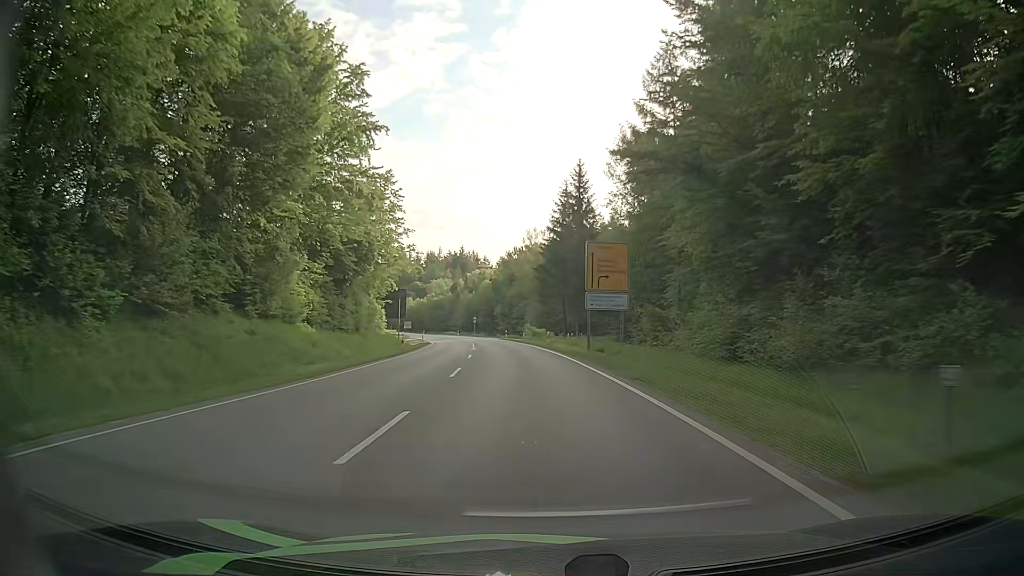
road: secondary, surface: asphalt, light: Day
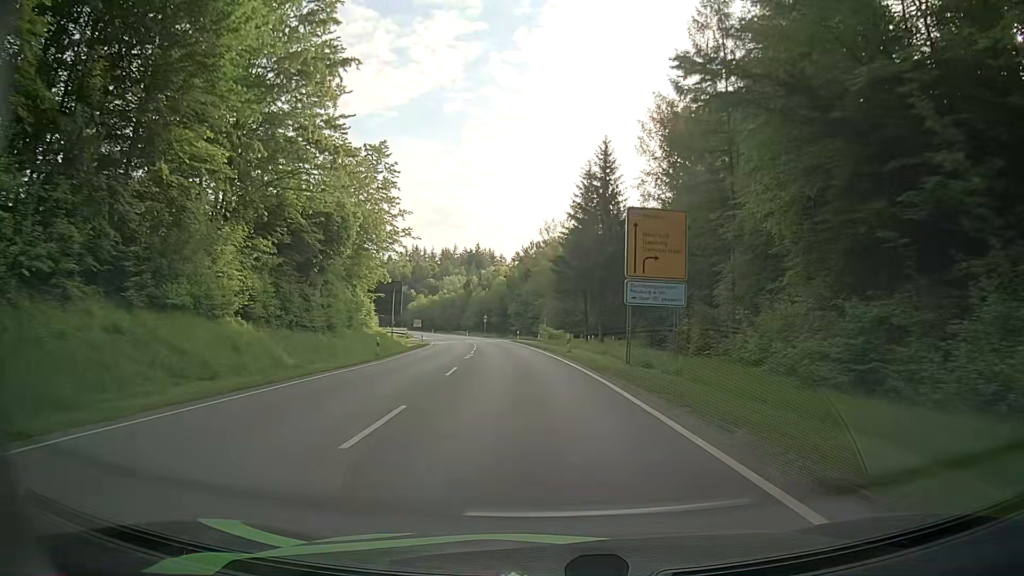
(-0.2, +11.0) m; -2°
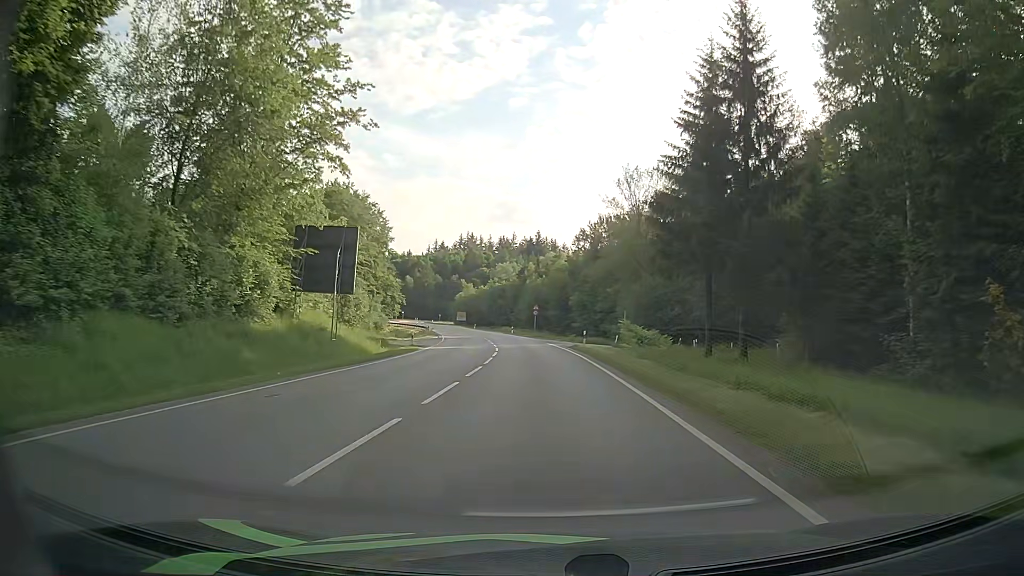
(-1.4, +32.9) m; -5°
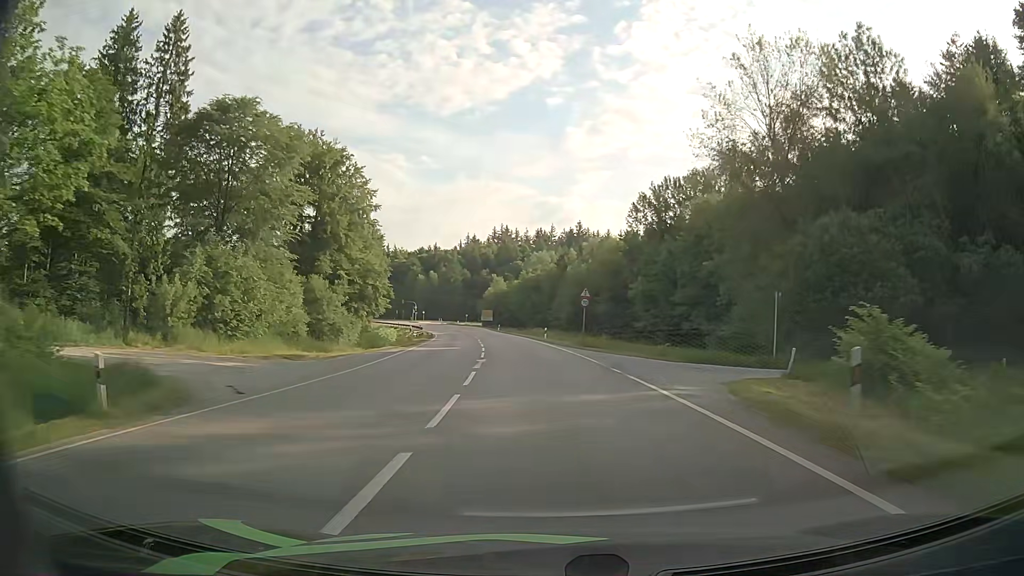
(-1.0, +33.0) m; -4°
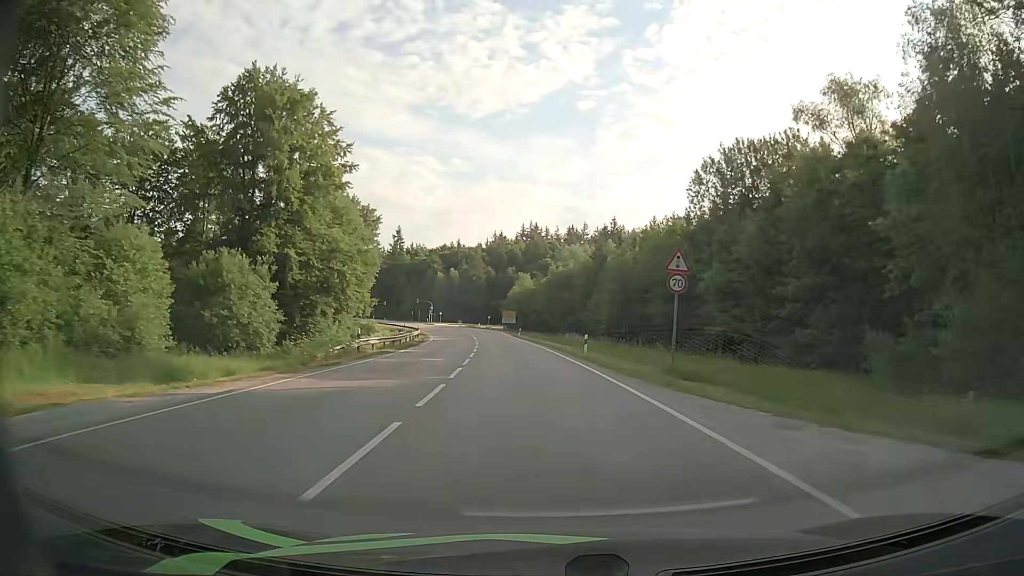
(-0.4, +22.1) m; -2°
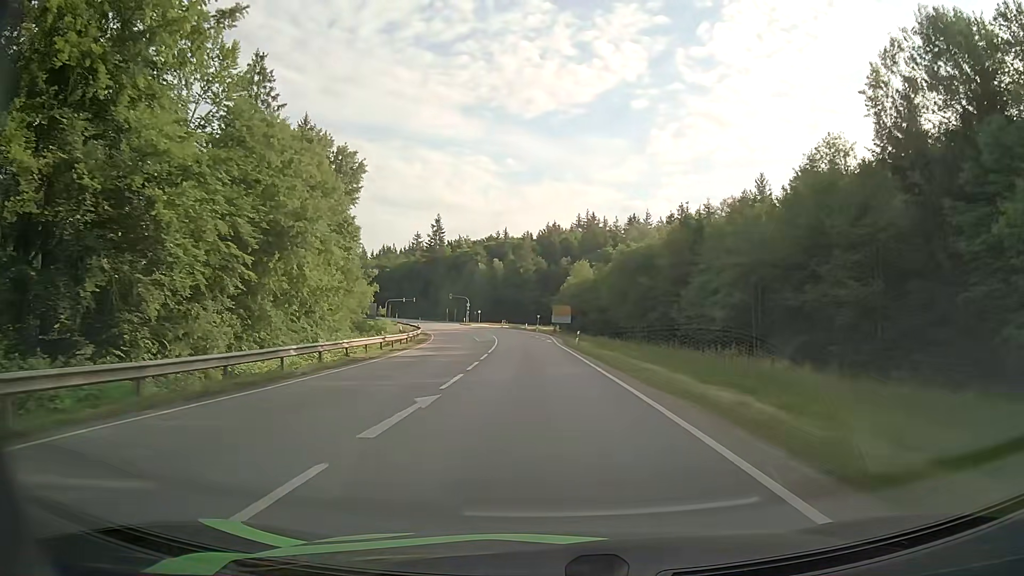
(-1.3, +32.8) m; -5°
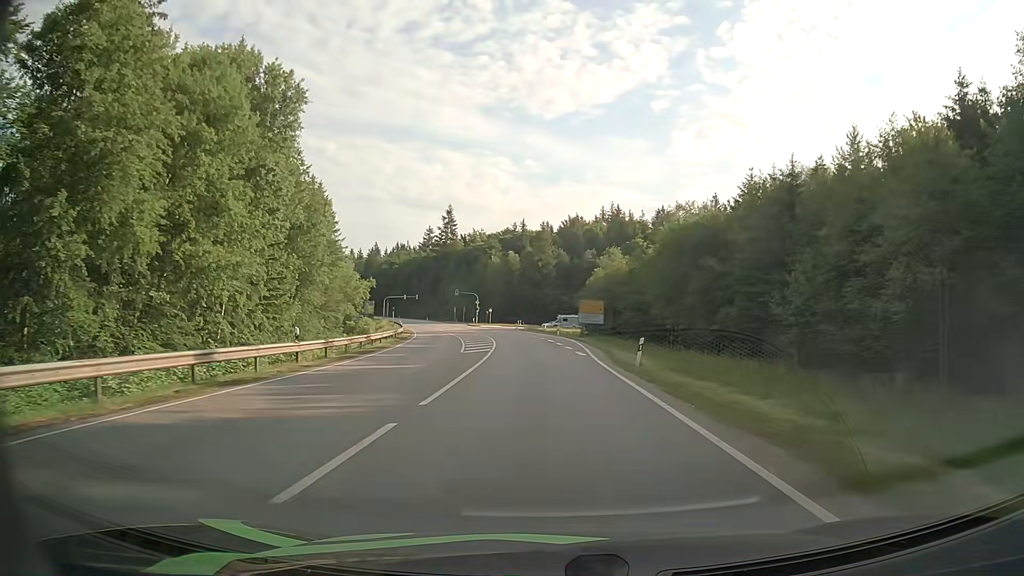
(-0.3, +21.6) m; -2°
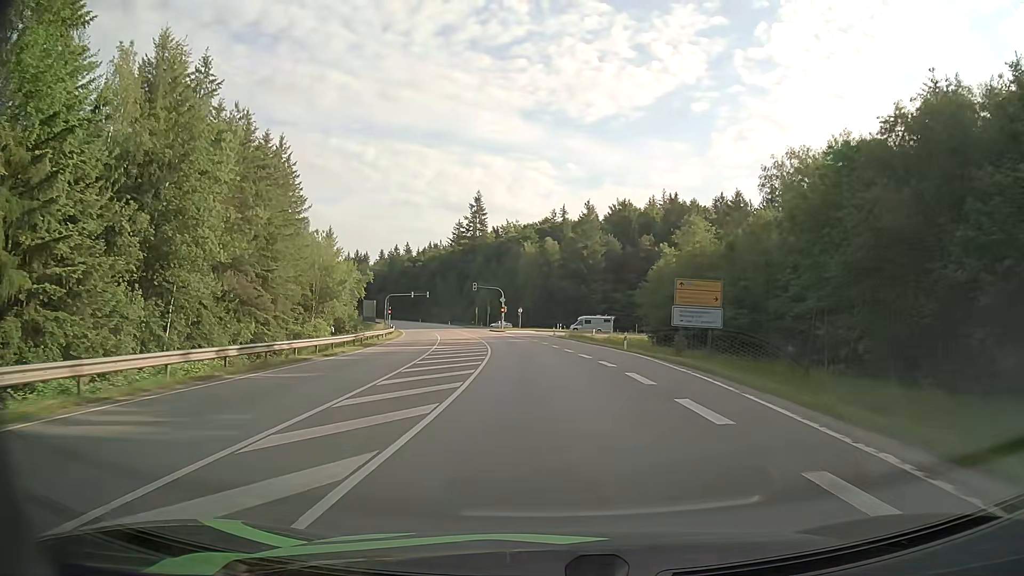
(-0.9, +31.8) m; -3°
(0, +10) (-1, +20) (-1, +30) (-2, +40) (-3, +50) (-5, +60) (-6, +70) (-7, +80) (-9, +89) (-12, +99) m
